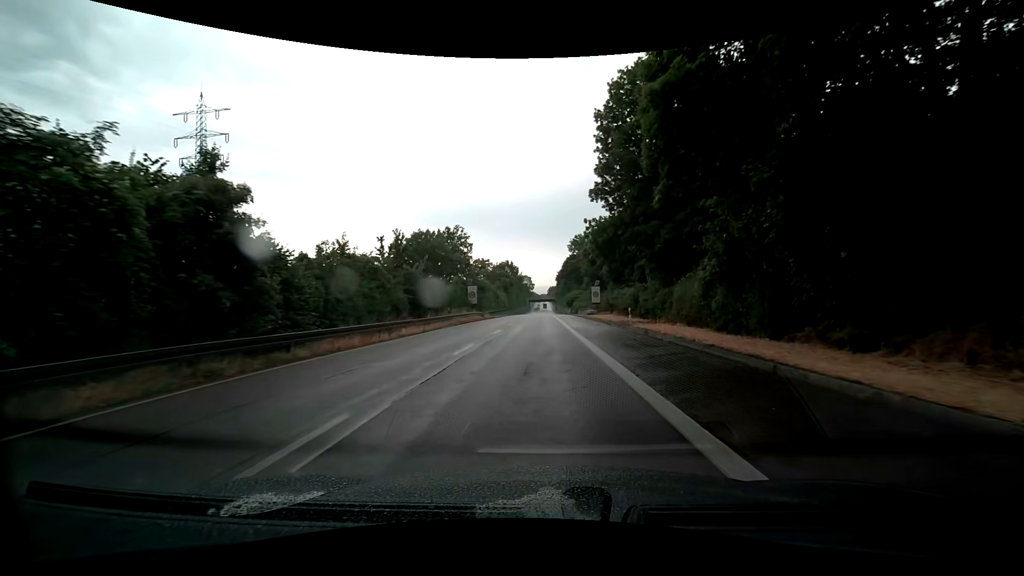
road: trunk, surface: asphalt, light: Day
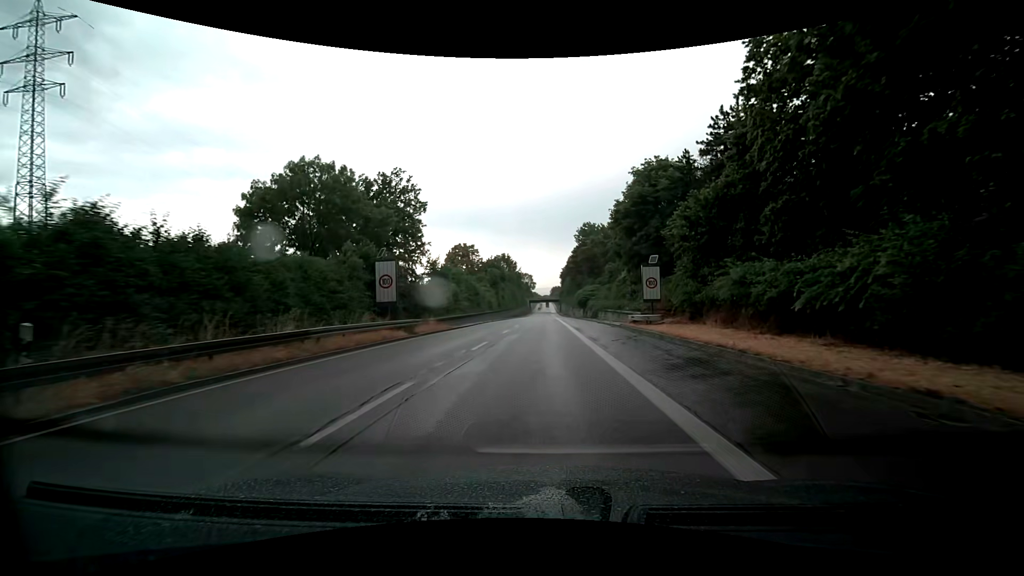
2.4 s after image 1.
(+0.3, +31.8) m; +1°
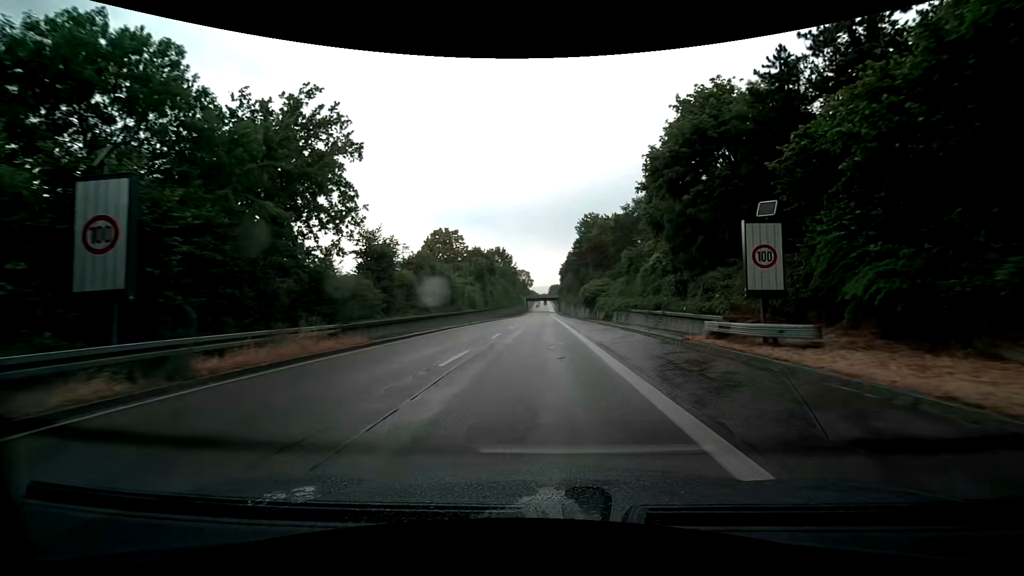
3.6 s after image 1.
(0.0, +16.4) m; 0°
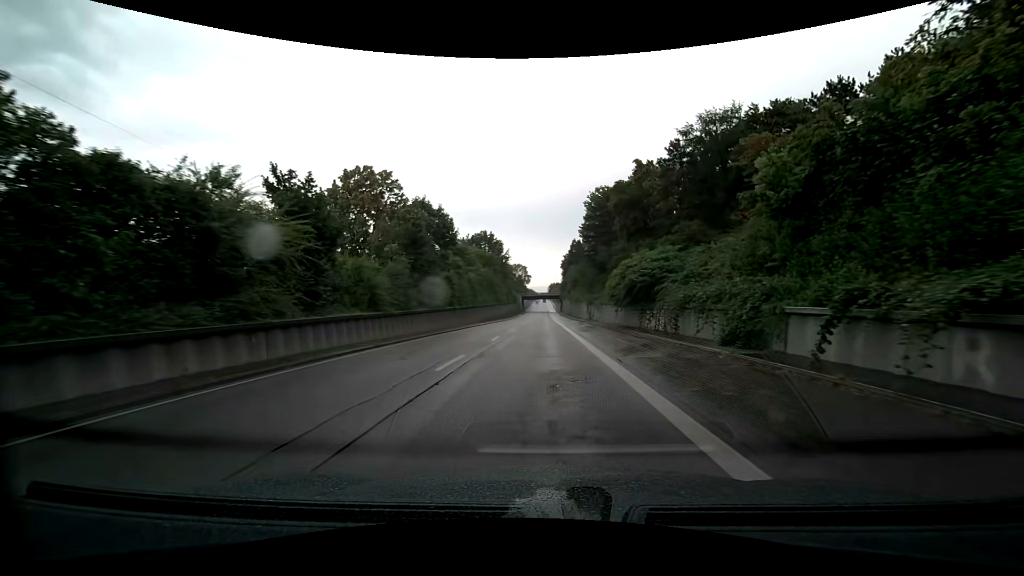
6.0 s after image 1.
(0.0, +34.9) m; 0°
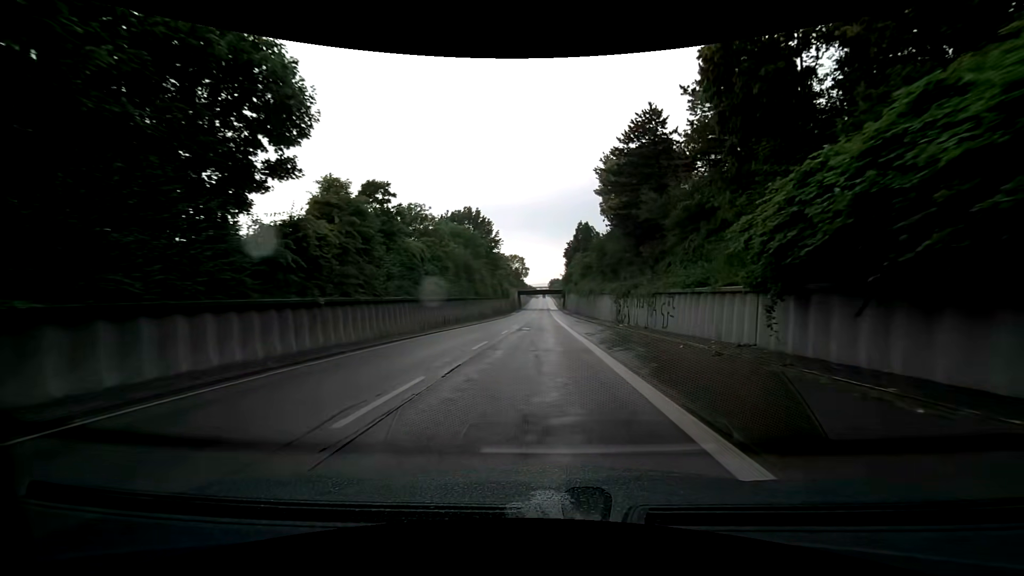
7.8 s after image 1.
(-0.1, +28.4) m; 0°
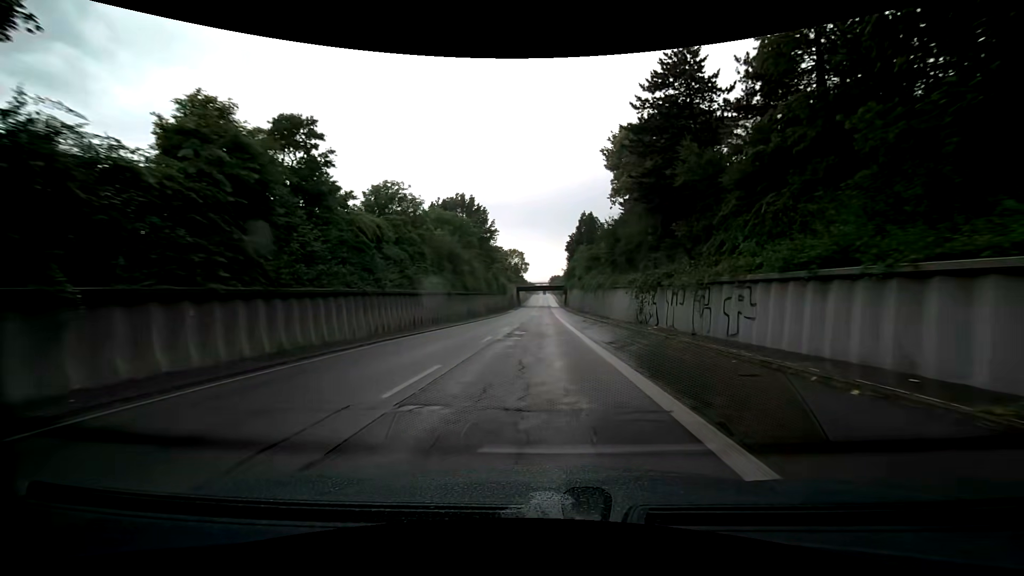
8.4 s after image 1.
(0.0, +9.8) m; 0°
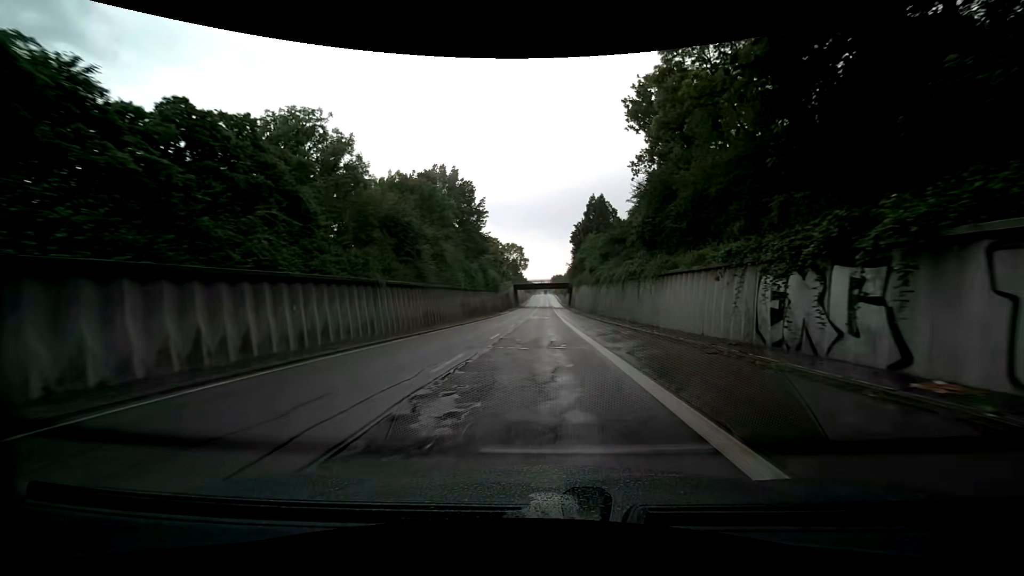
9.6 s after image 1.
(-0.2, +19.9) m; -1°
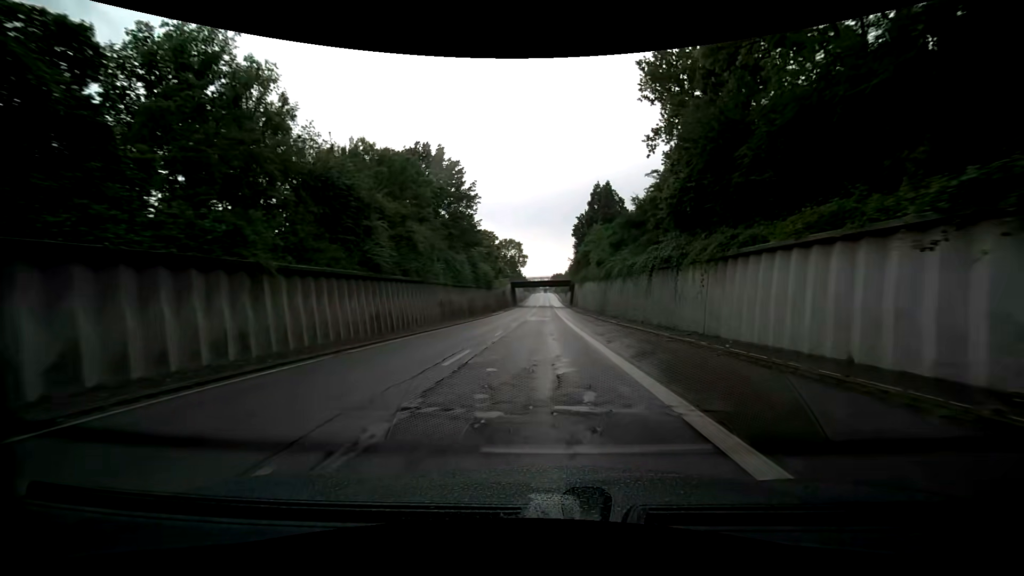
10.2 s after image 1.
(0.0, +10.2) m; 0°
(0, +10) (0, +20) (+1, +30) (+1, +40) (+1, +50) (+2, +60) (+2, +70) (+2, +80) (+2, +90) (+2, +100) m
